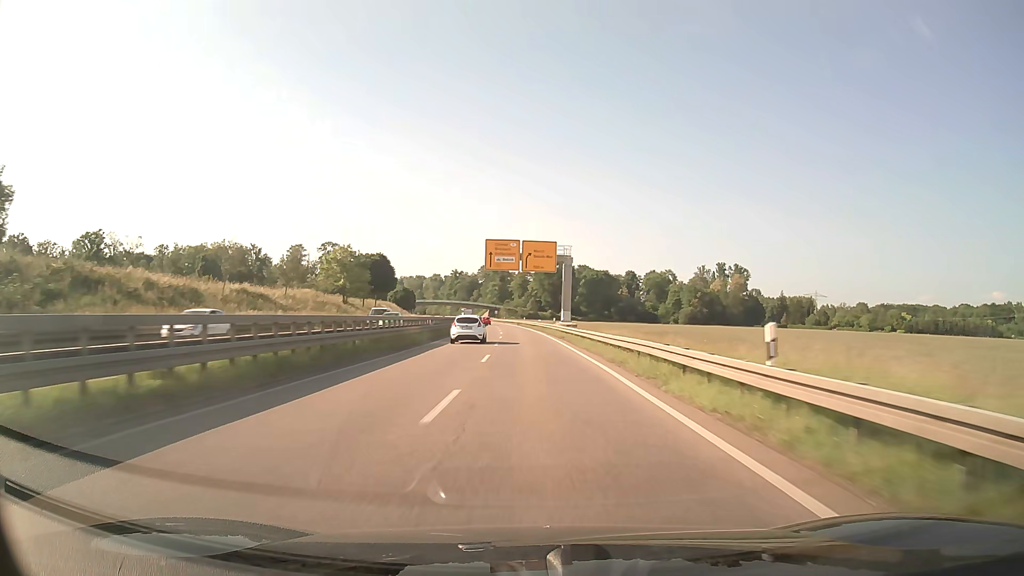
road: trunk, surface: asphalt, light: Day
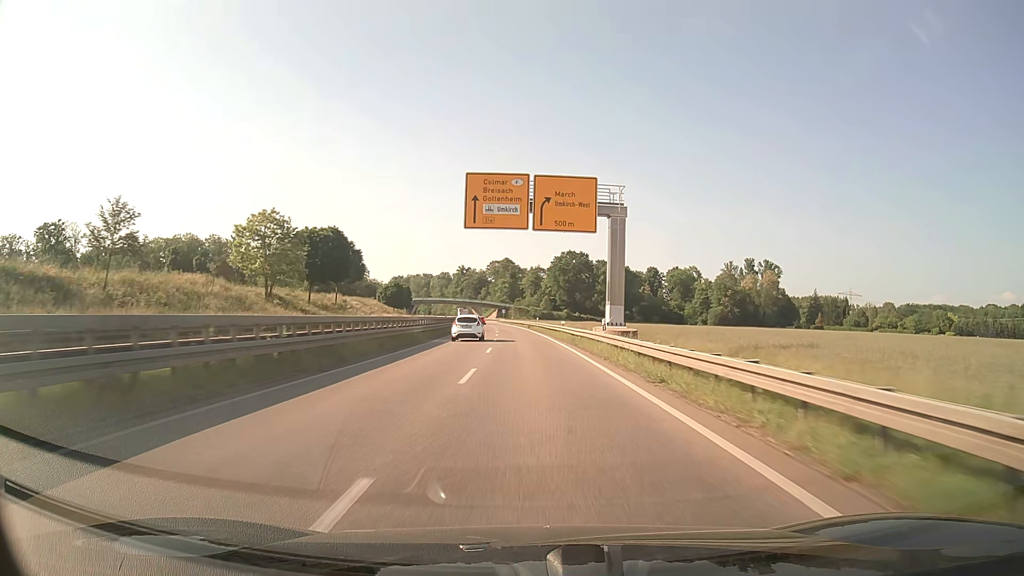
(-0.3, +30.5) m; -1°
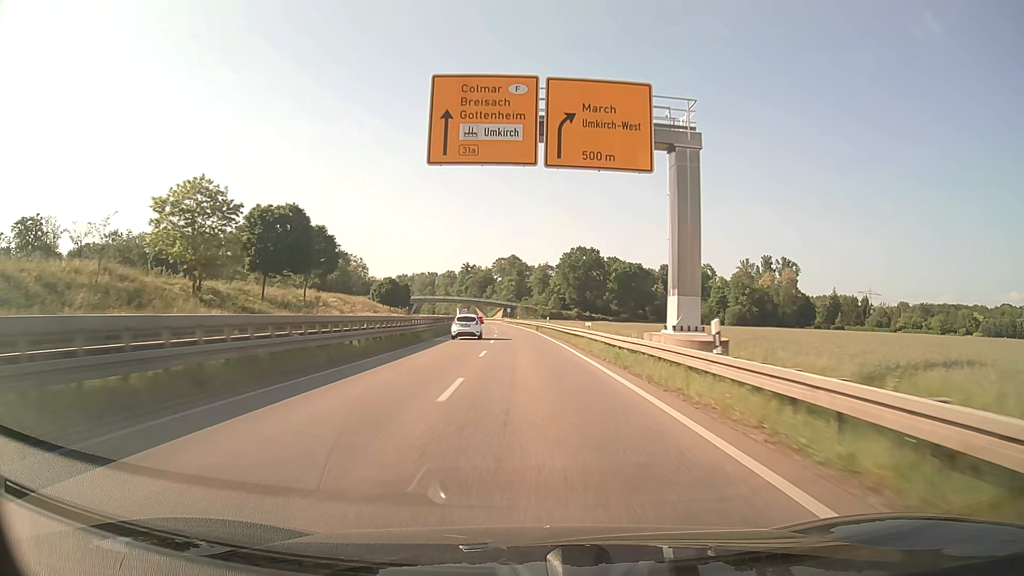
(-0.1, +14.9) m; -1°
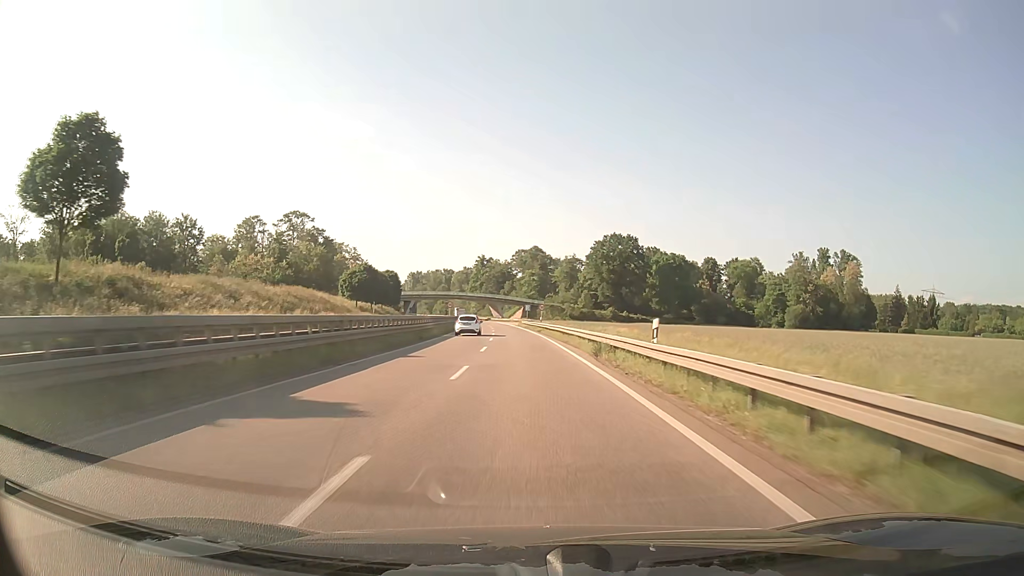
(-0.7, +43.5) m; -2°
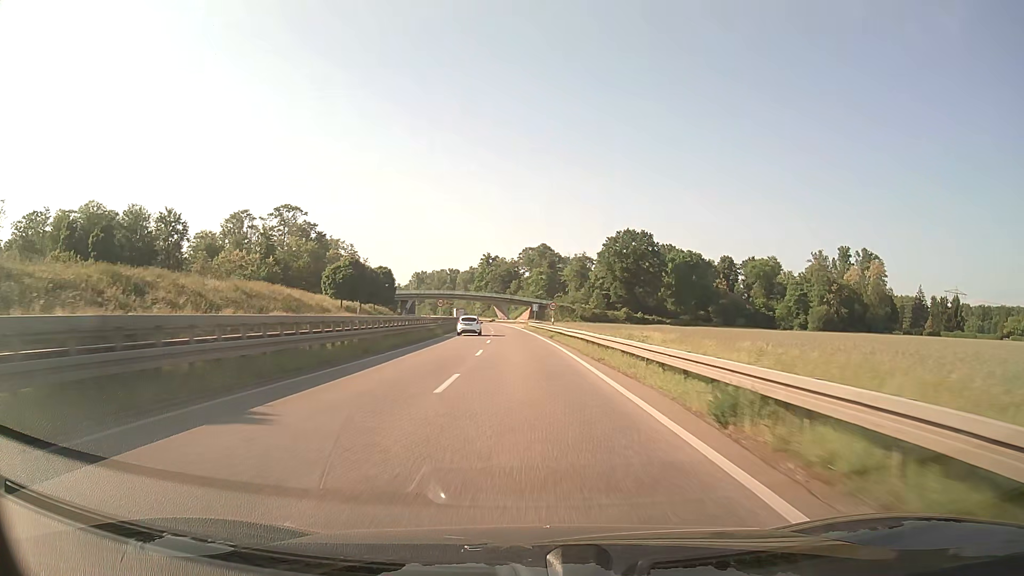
(-0.1, +14.1) m; -1°
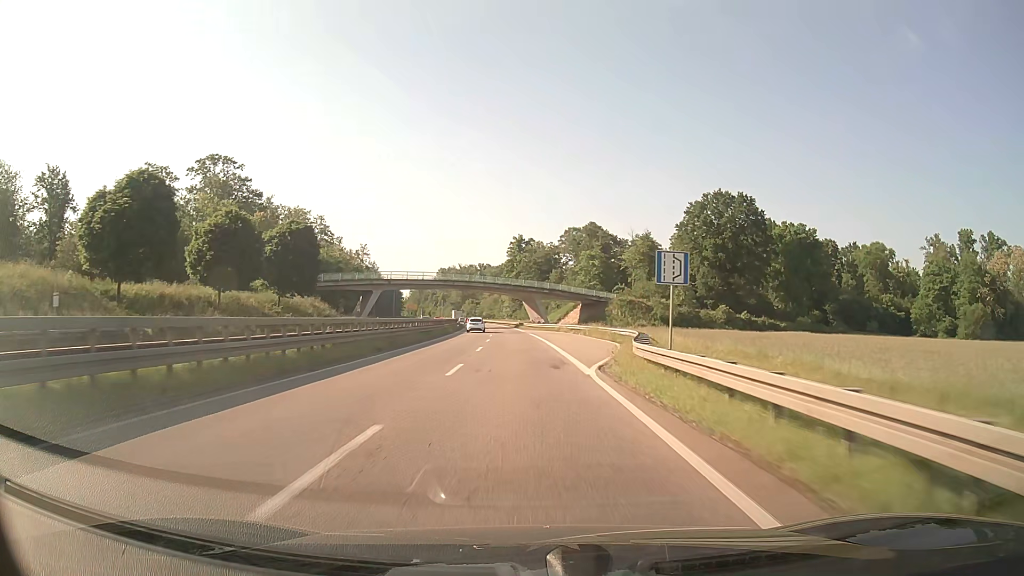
(-1.9, +67.2) m; -3°
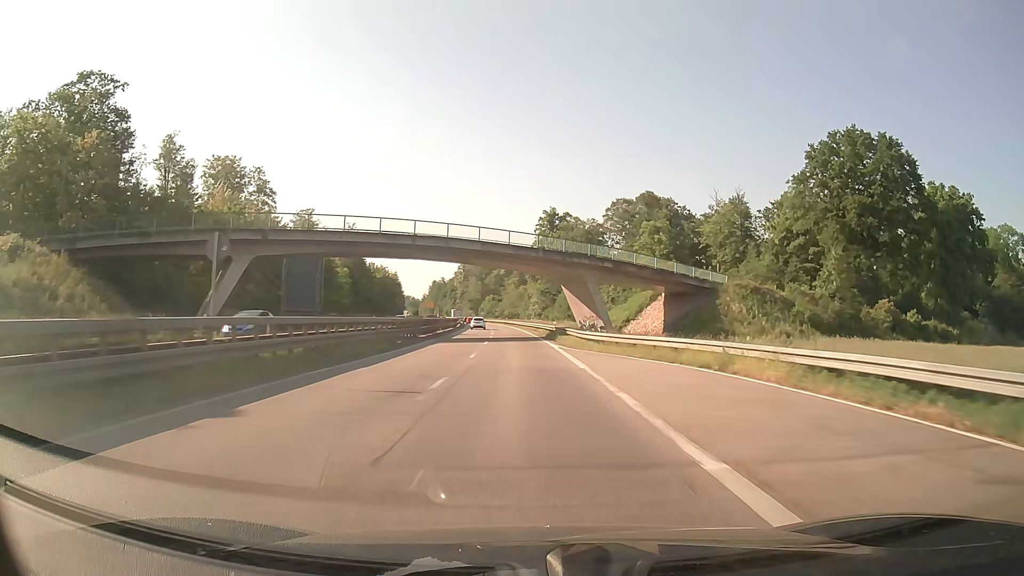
(-1.2, +51.7) m; -3°
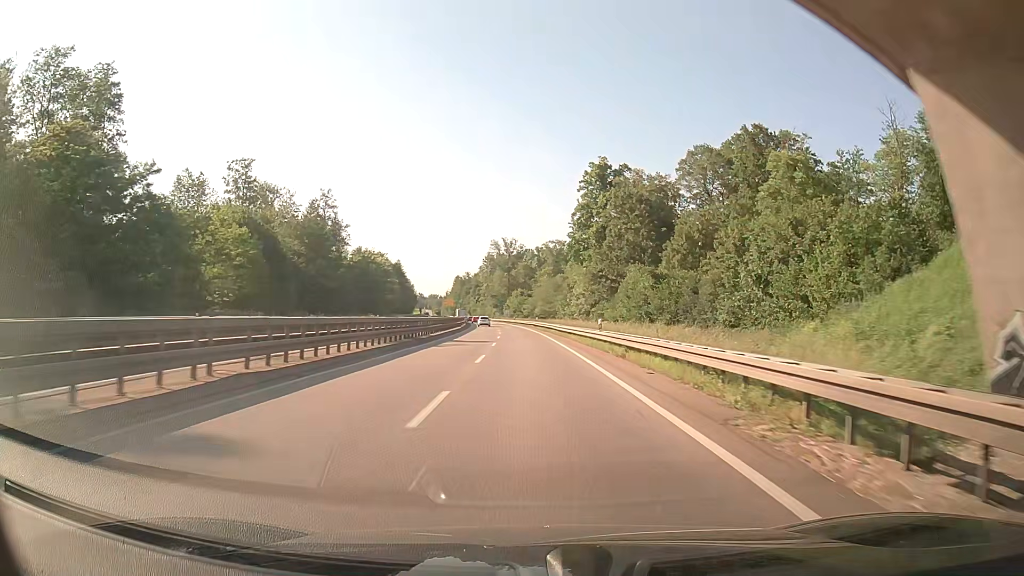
(-1.3, +50.7) m; -2°
(0, +10) (0, +20) (0, +30) (-1, +40) (-1, +50) (-2, +60) (-2, +70) (-3, +80) (-3, +90) (-4, +100) m
